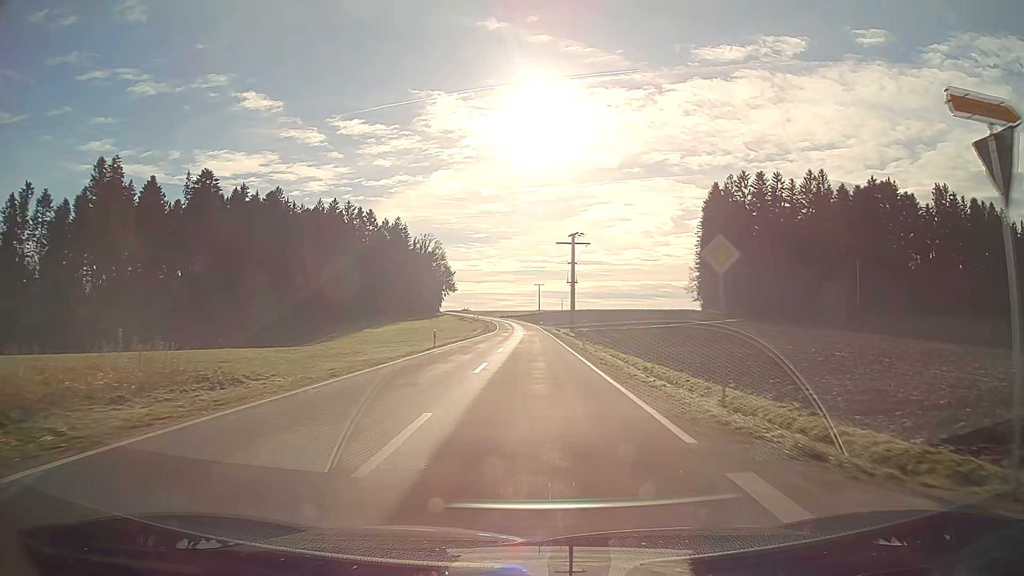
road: tertiary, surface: asphalt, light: Day
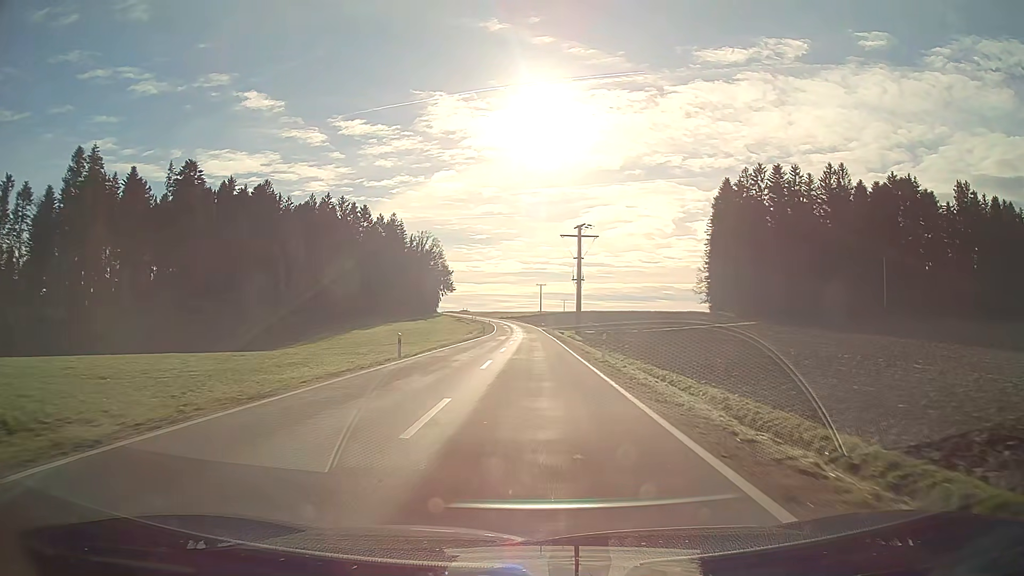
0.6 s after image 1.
(0.0, +9.9) m; 0°
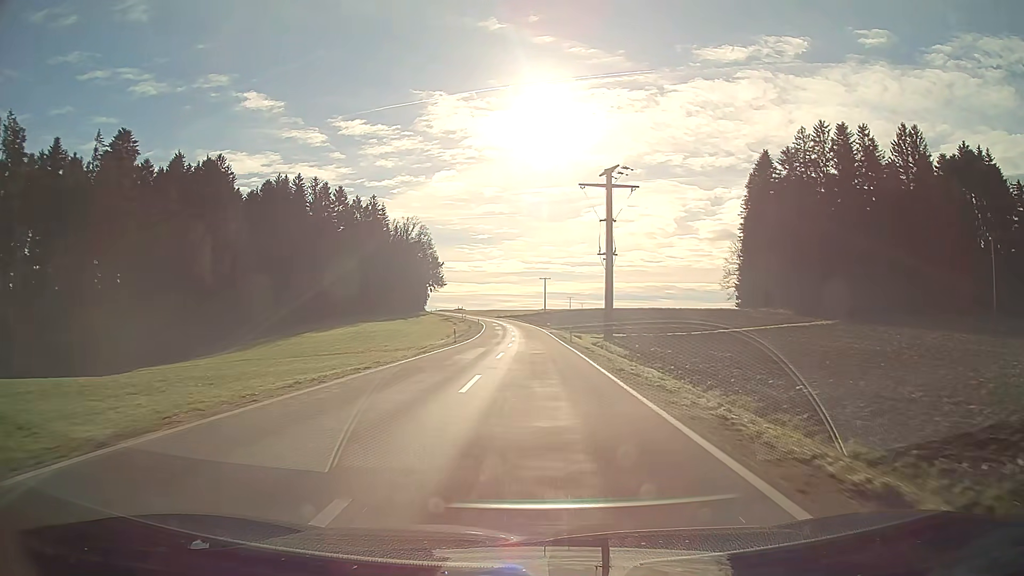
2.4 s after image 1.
(-0.1, +31.2) m; 0°
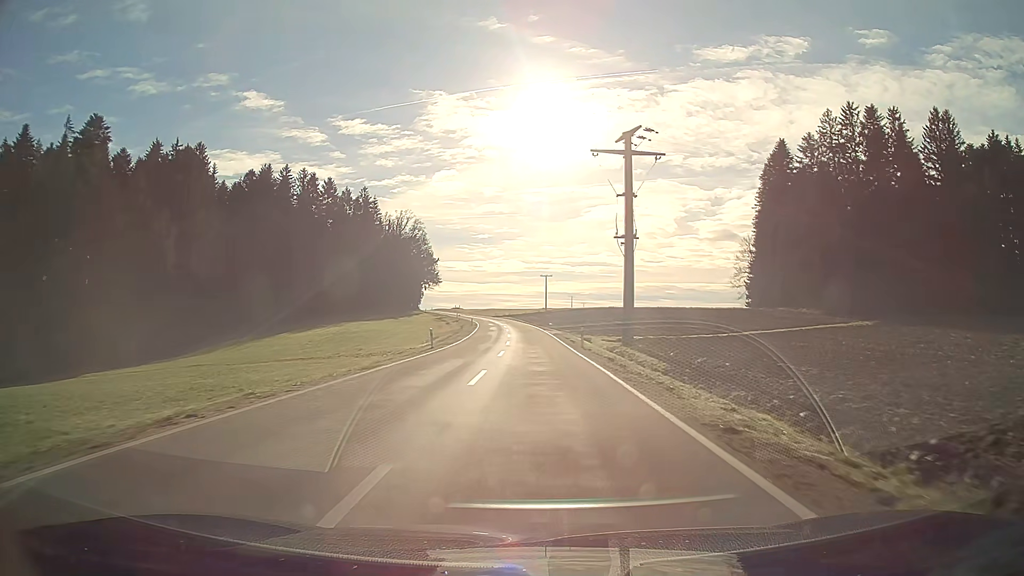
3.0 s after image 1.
(0.0, +10.7) m; 0°
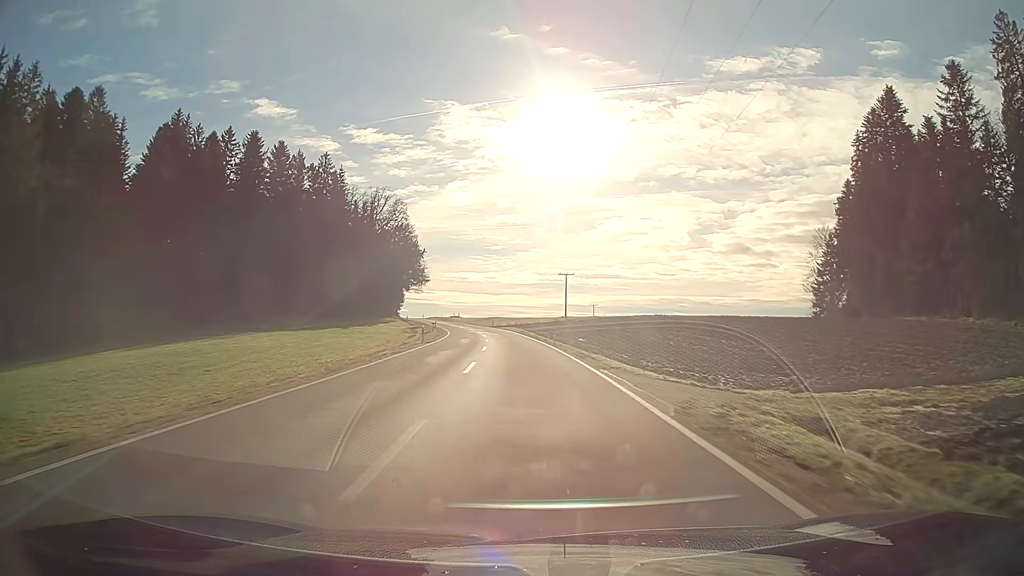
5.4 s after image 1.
(-0.4, +45.4) m; -2°
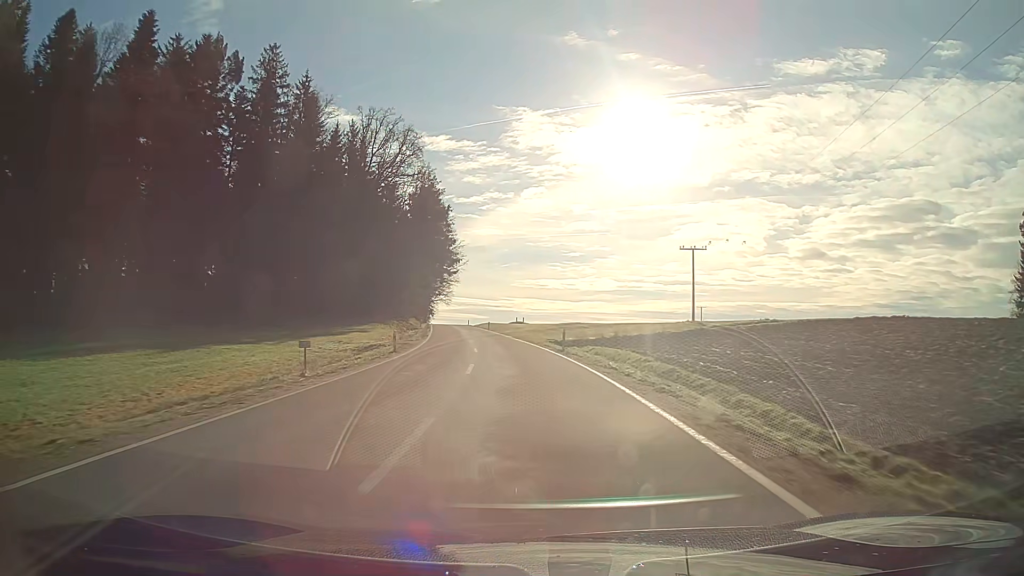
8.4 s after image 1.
(-3.3, +59.8) m; -7°
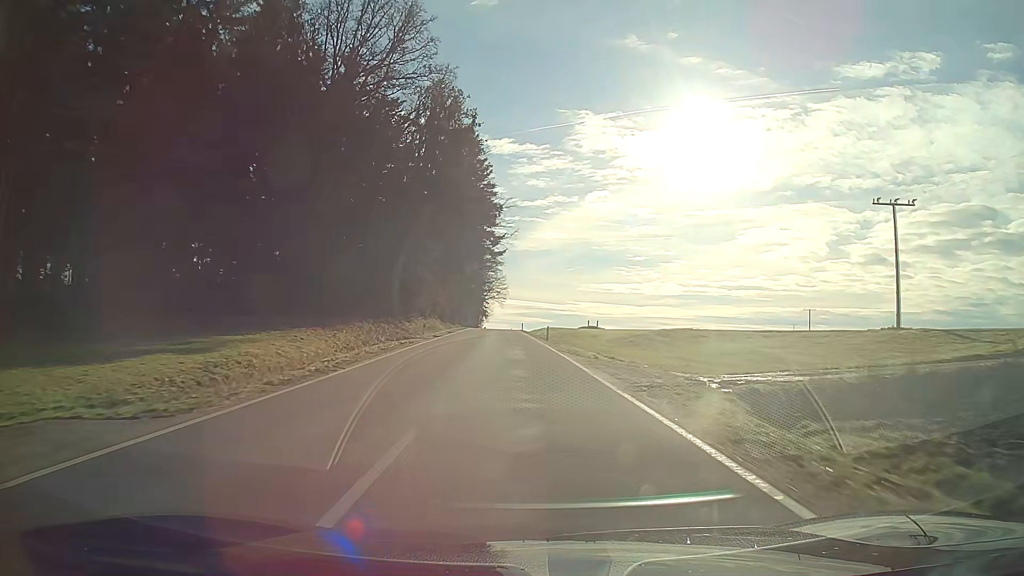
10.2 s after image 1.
(-1.8, +37.3) m; -5°
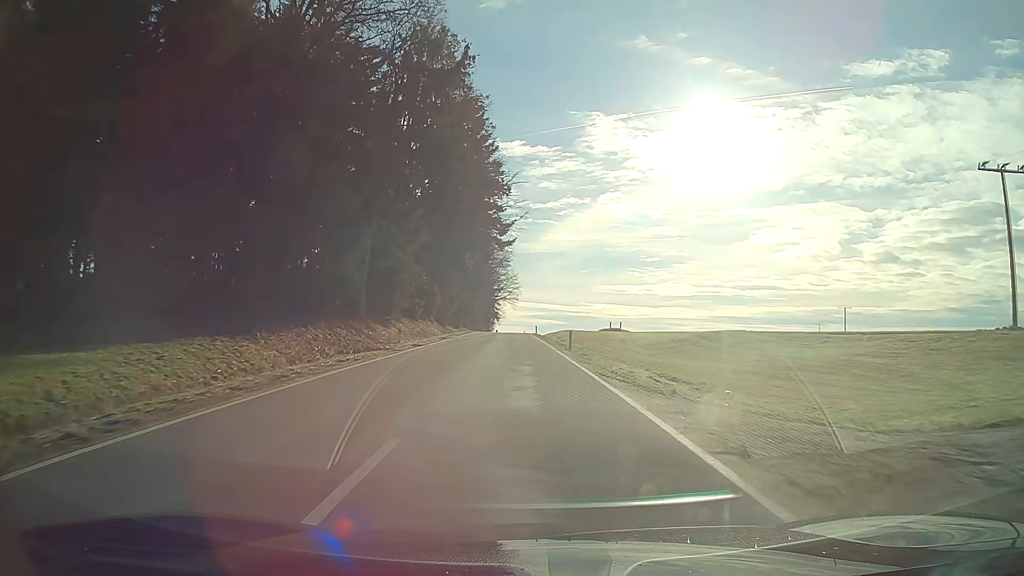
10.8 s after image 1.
(-0.1, +12.6) m; -1°
